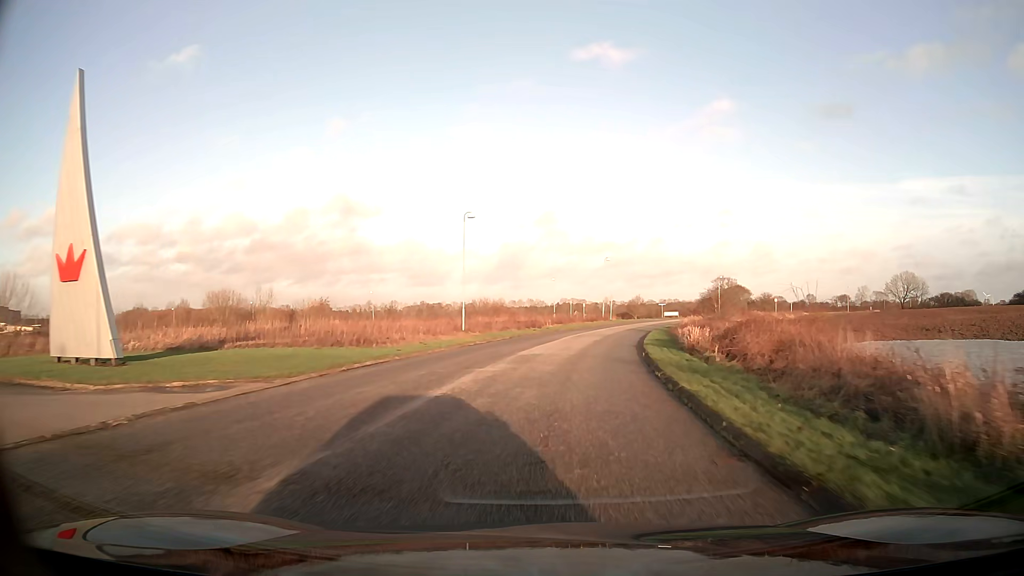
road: unclassified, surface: asphalt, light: Day
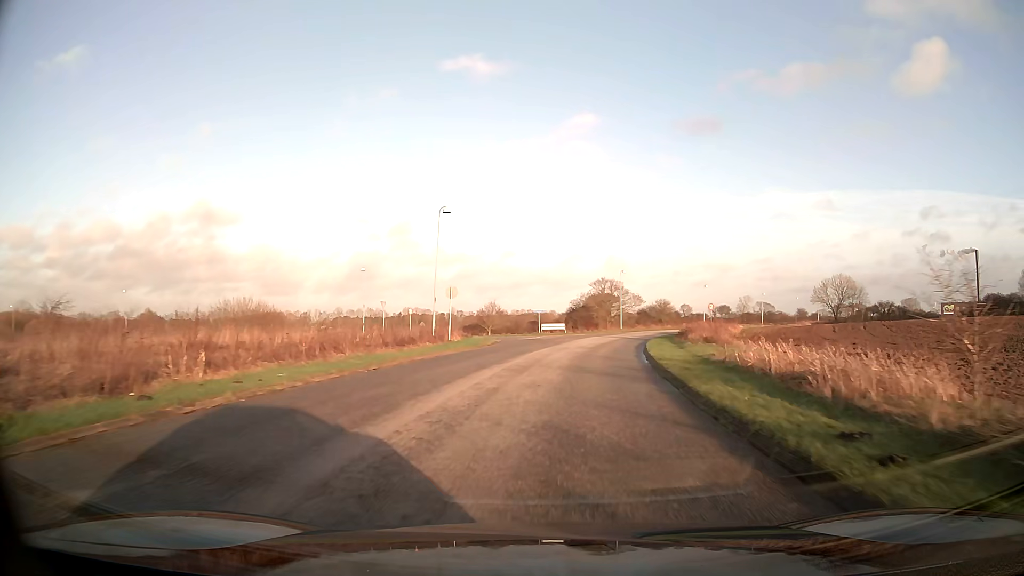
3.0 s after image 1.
(+4.8, +42.9) m; +13°
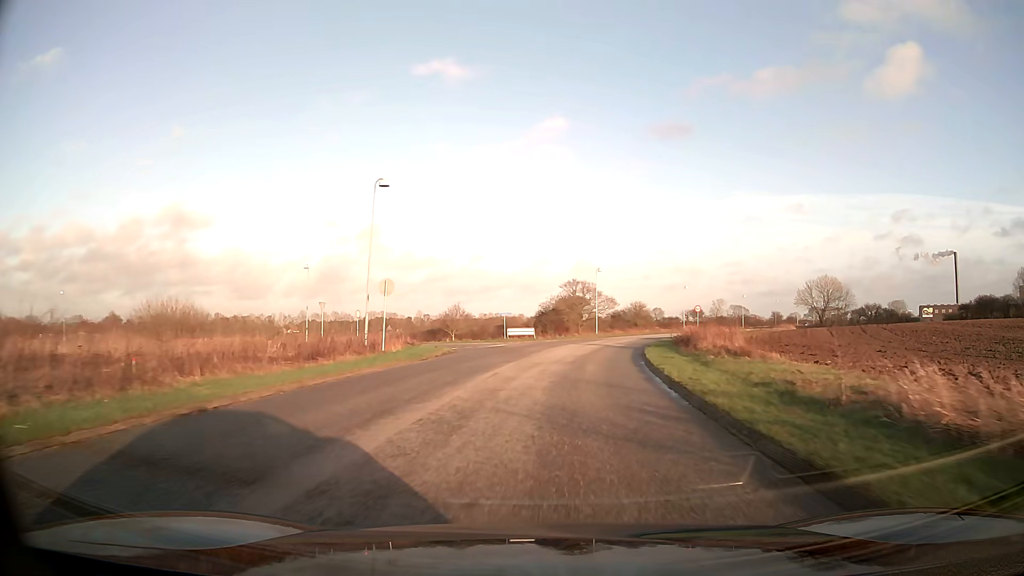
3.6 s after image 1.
(+0.2, +8.6) m; +3°
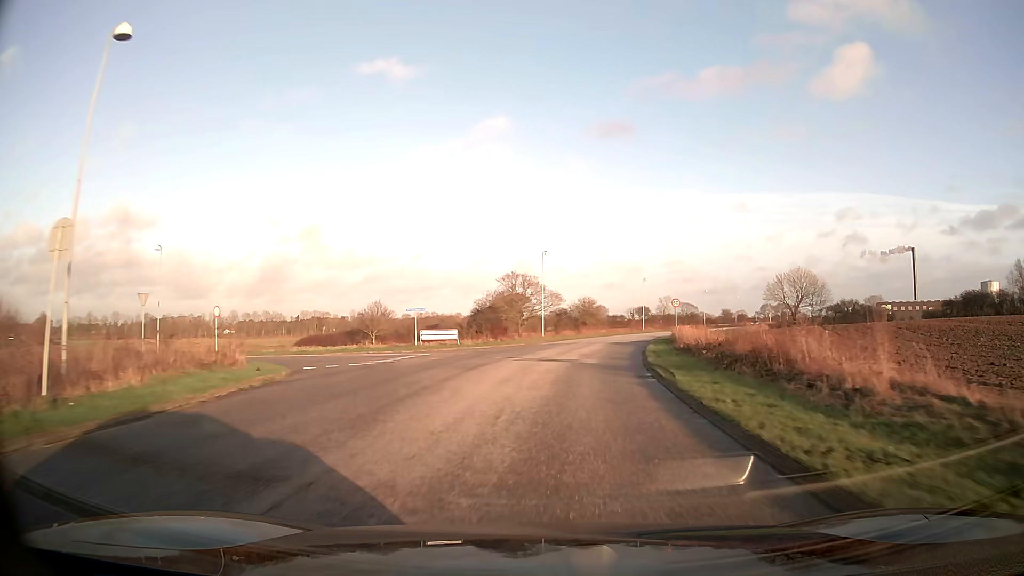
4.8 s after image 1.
(+0.8, +17.2) m; +5°
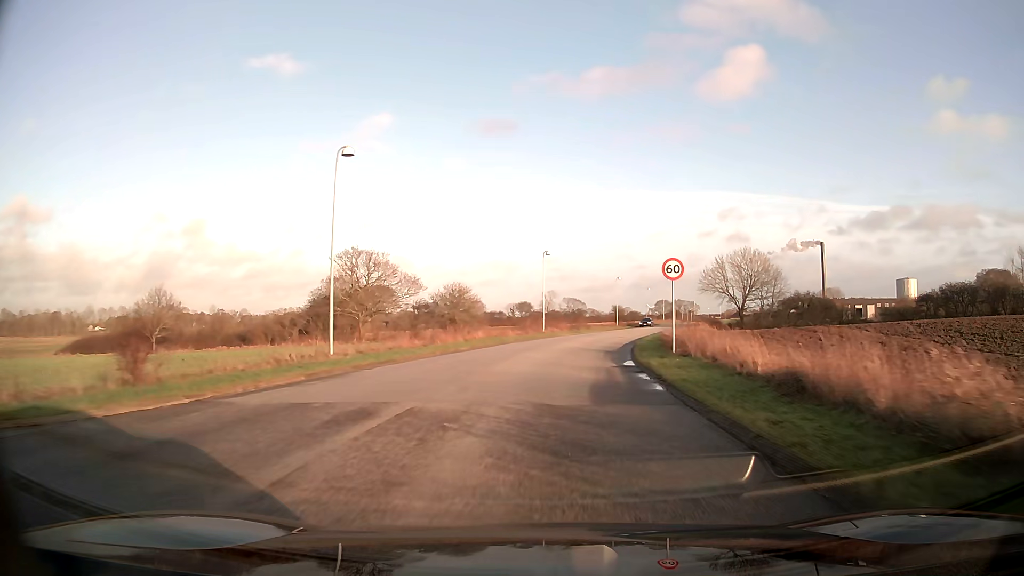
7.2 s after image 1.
(+3.0, +34.6) m; +10°
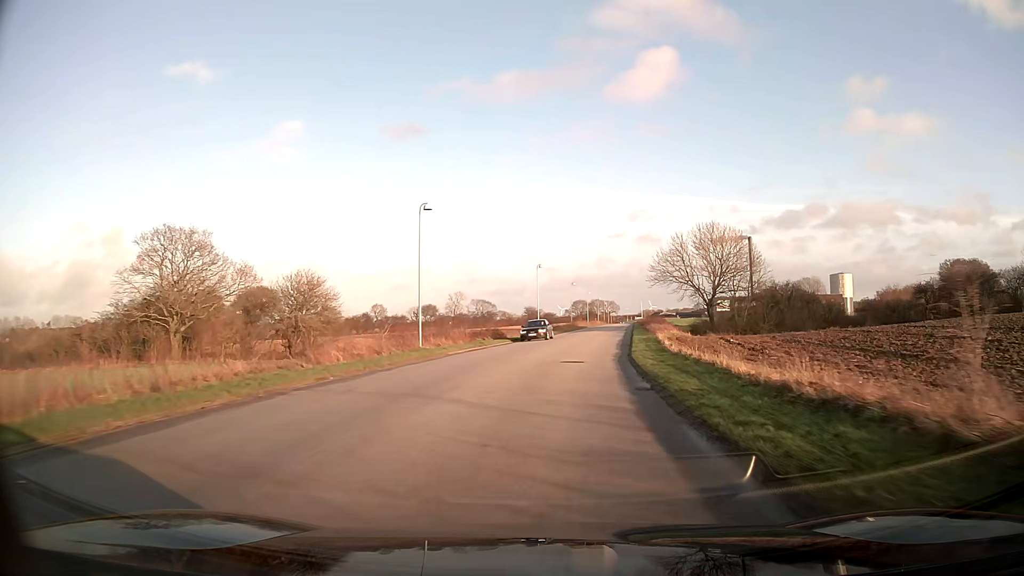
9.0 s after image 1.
(+1.8, +26.9) m; +8°
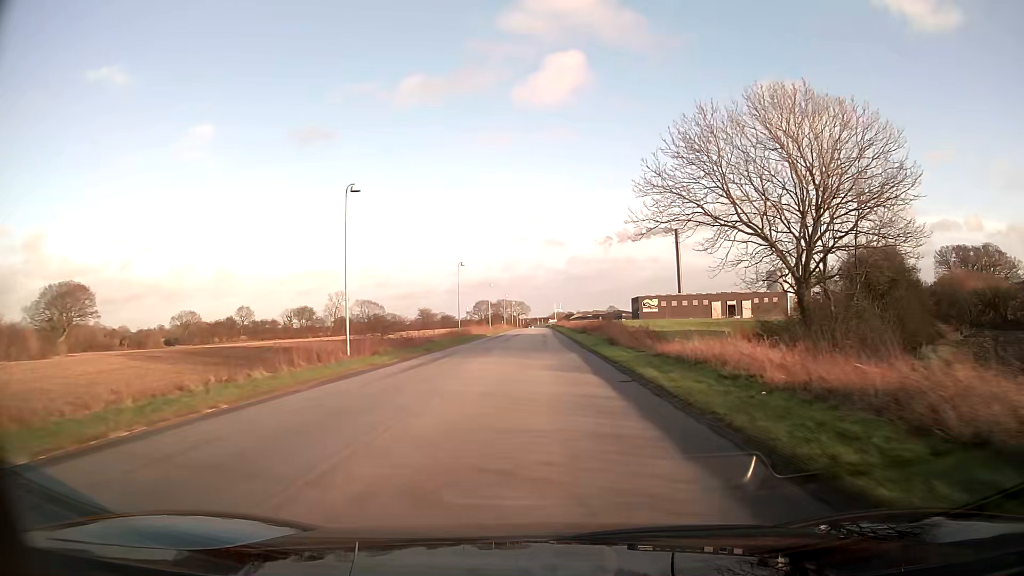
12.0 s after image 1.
(+4.1, +45.9) m; +8°
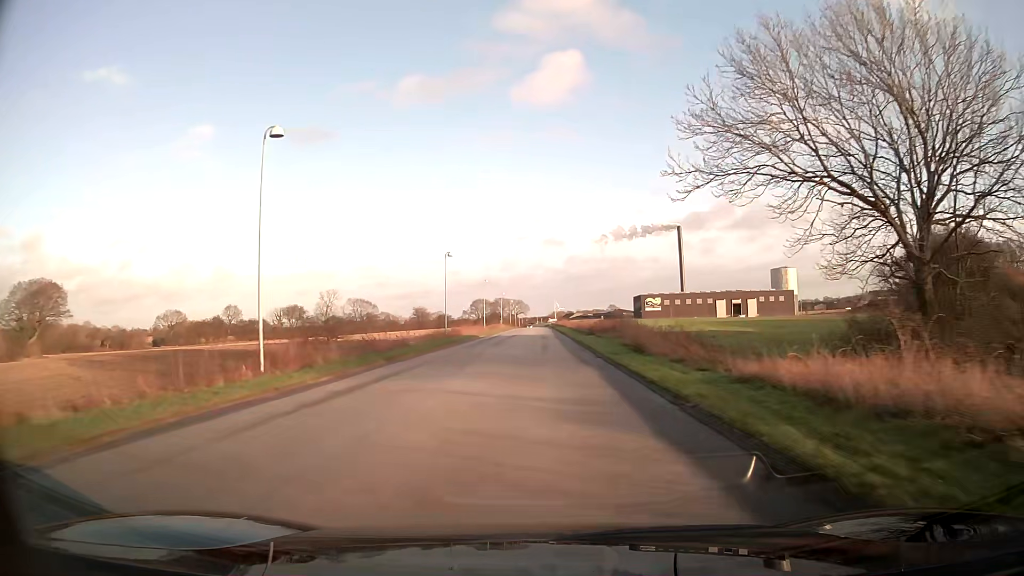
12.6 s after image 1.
(0.0, +9.3) m; 0°
(0, +10) (0, +20) (0, +30) (0, +40) (0, +50) (0, +60) (0, +70) (0, +80) (0, +90) (0, +100) m
